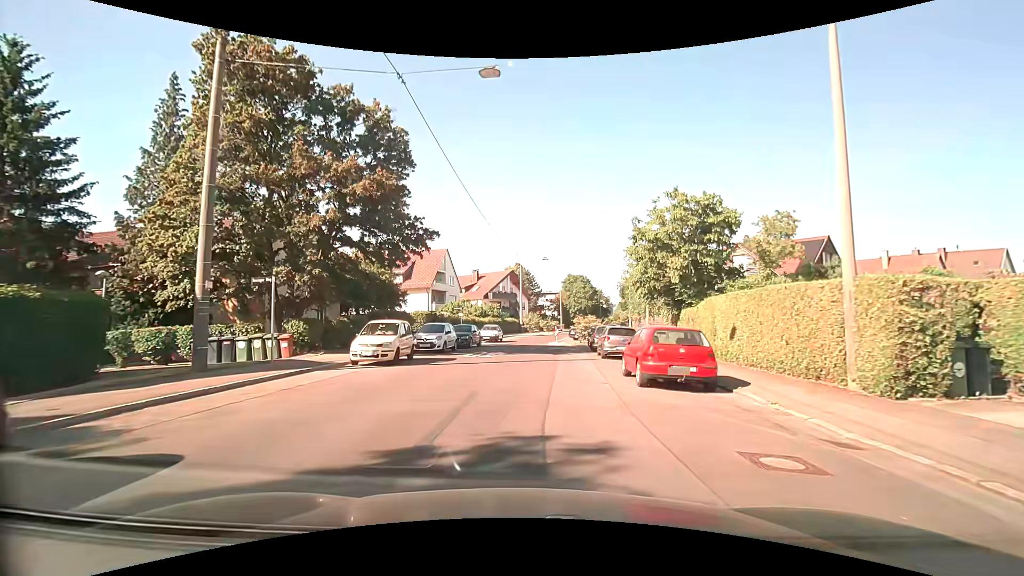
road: residential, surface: asphalt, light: Day
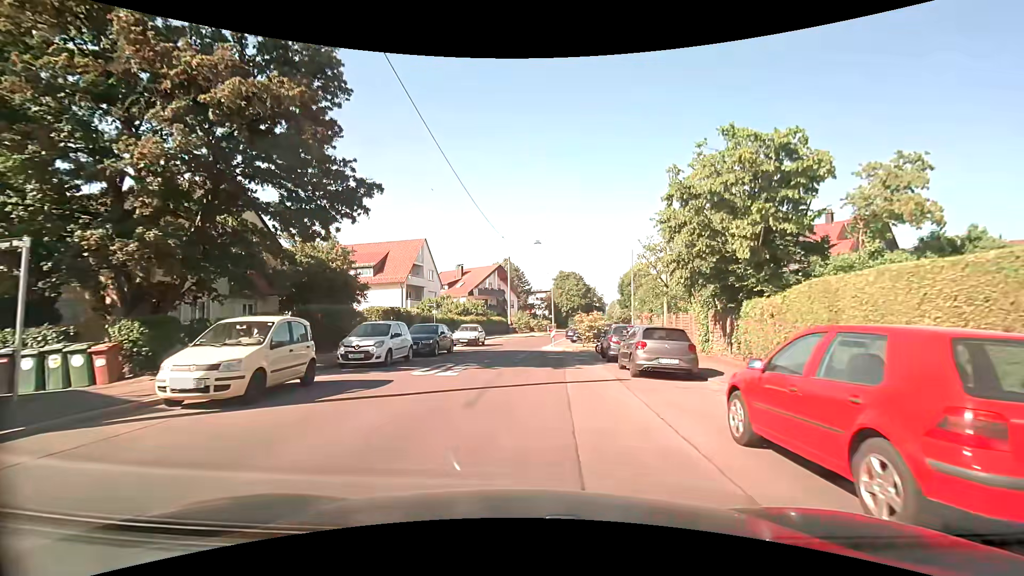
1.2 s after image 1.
(+0.1, +8.2) m; +2°
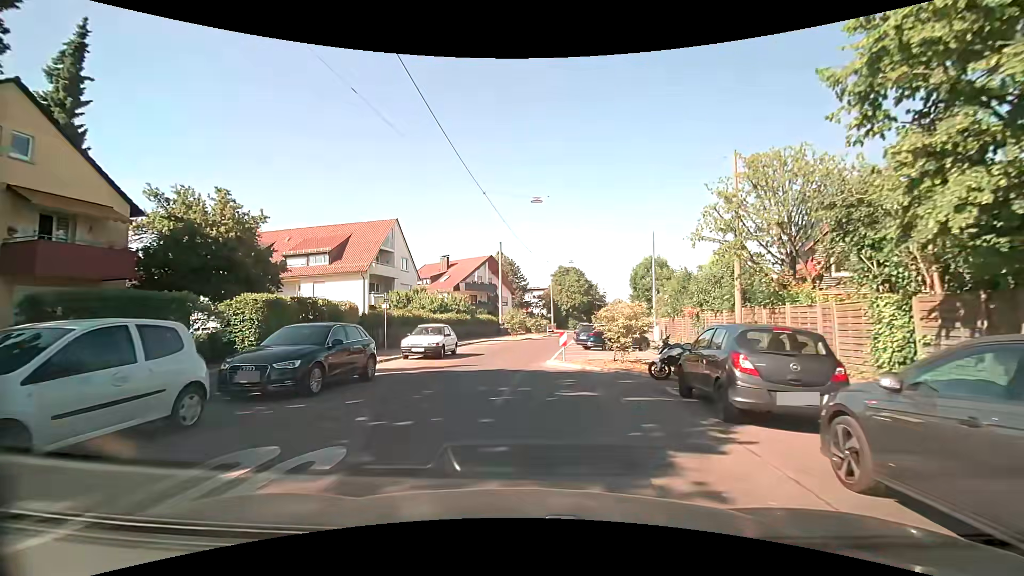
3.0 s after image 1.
(+0.2, +11.7) m; +1°
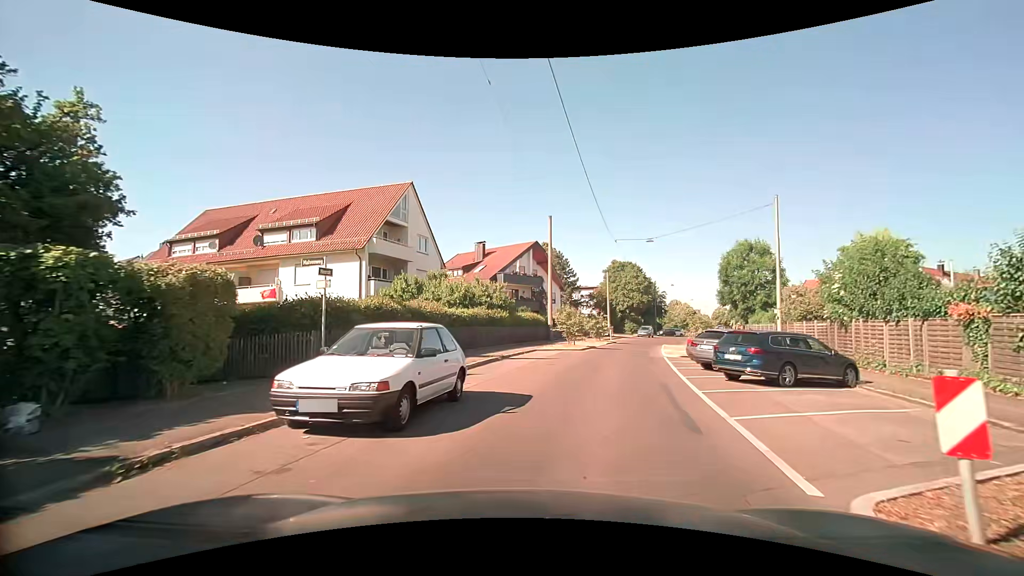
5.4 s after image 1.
(-1.3, +13.6) m; -6°
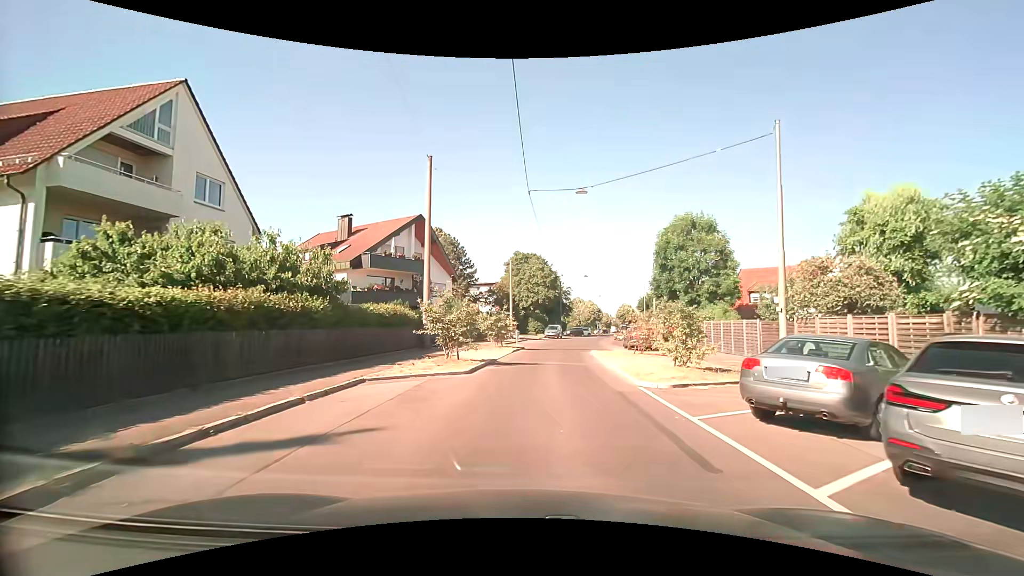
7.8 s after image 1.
(+1.4, +14.2) m; +11°
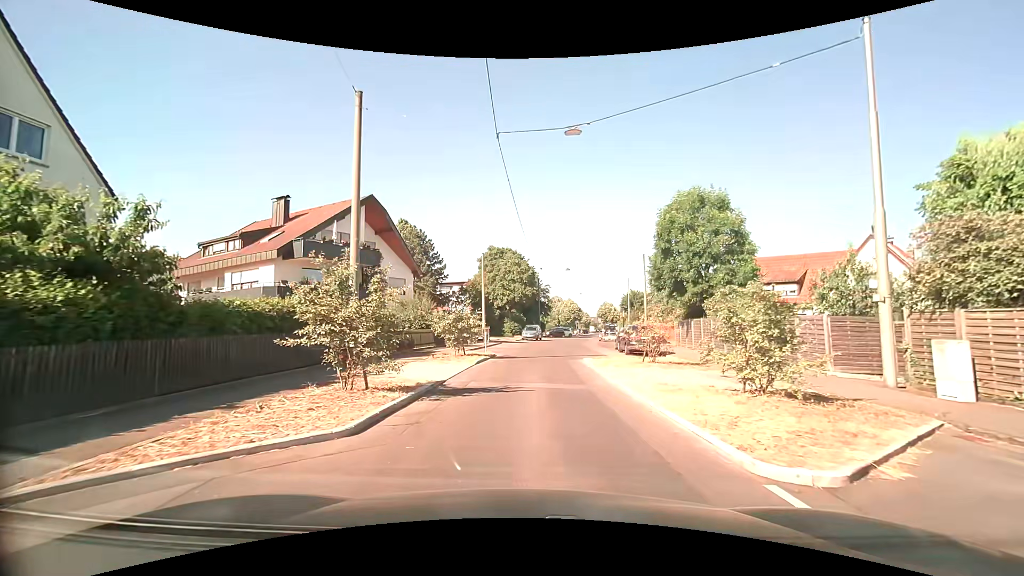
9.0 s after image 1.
(+0.3, +7.4) m; +3°
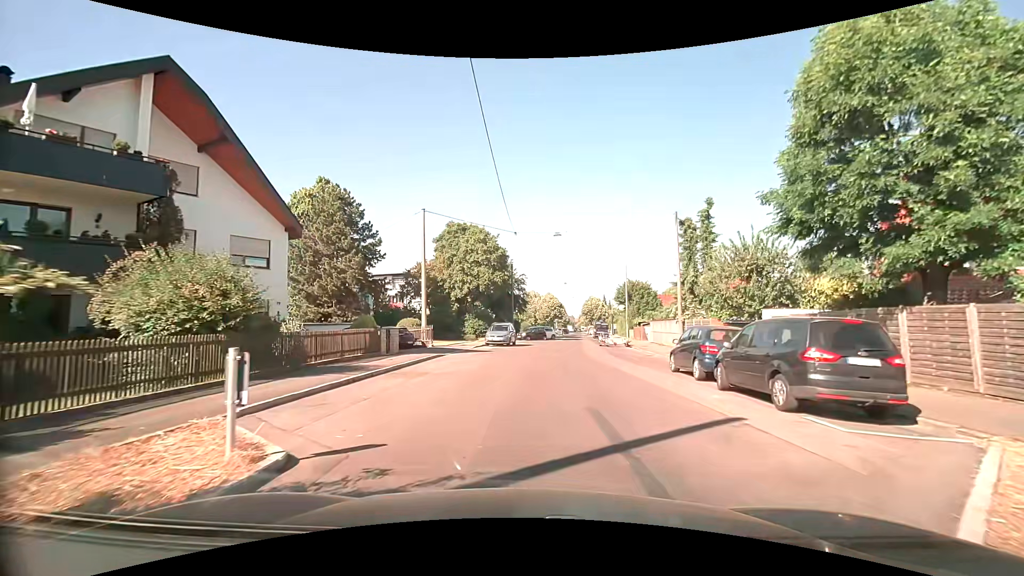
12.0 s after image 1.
(+0.3, +19.6) m; +3°
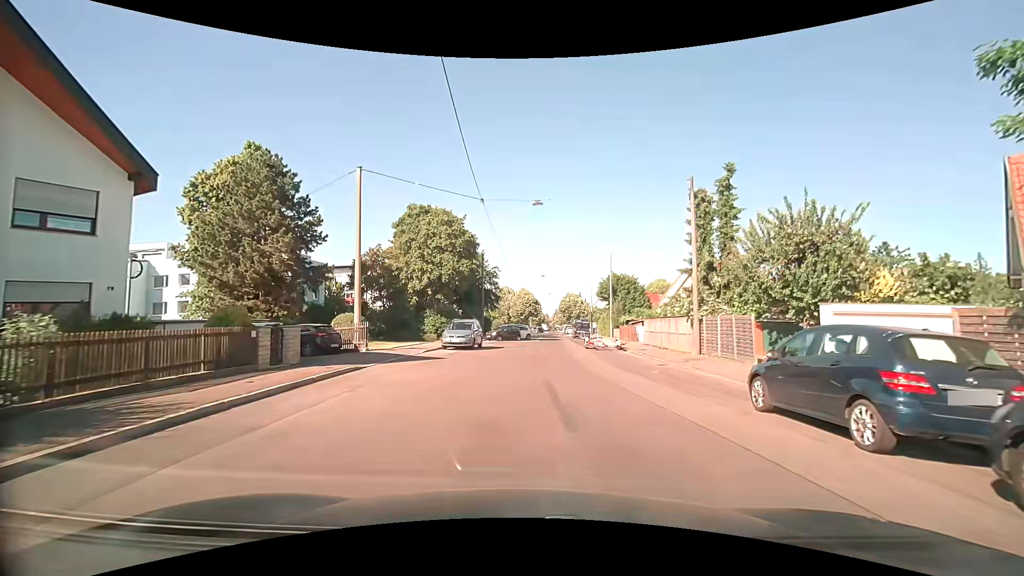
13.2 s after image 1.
(+0.1, +8.2) m; +2°
(0, +10) (+1, +20) (+2, +30) (+2, +40) (+3, +50) (+4, +60) (+4, +70) (+5, +80) (+6, +90) (+6, +100) m
